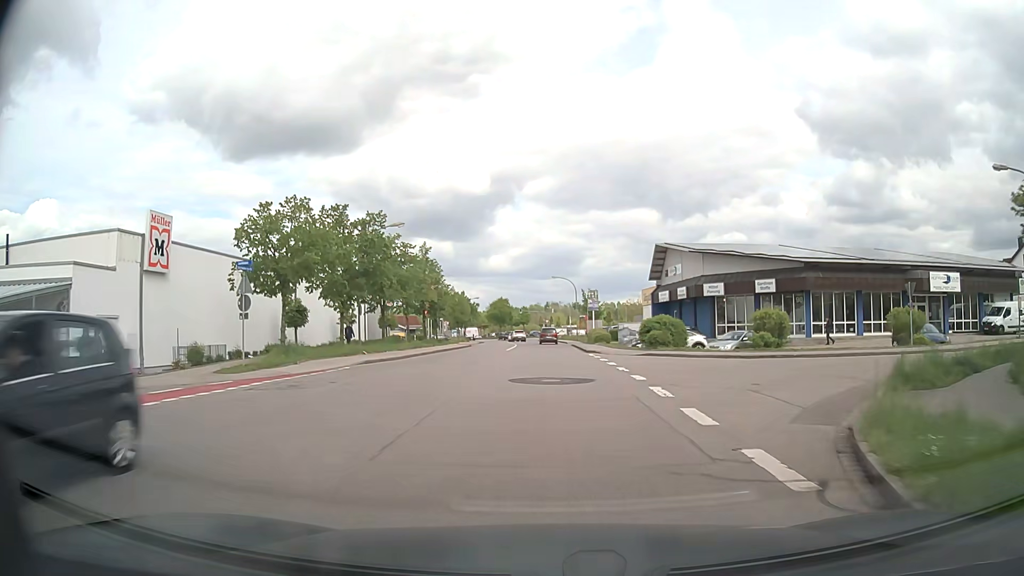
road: residential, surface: asphalt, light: Day
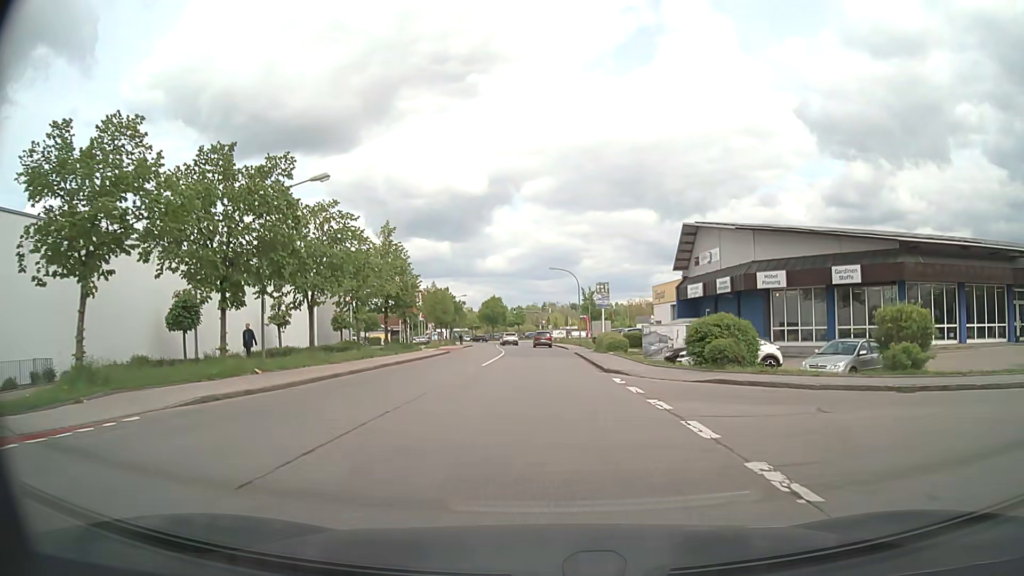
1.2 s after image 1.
(+0.1, +13.3) m; 0°
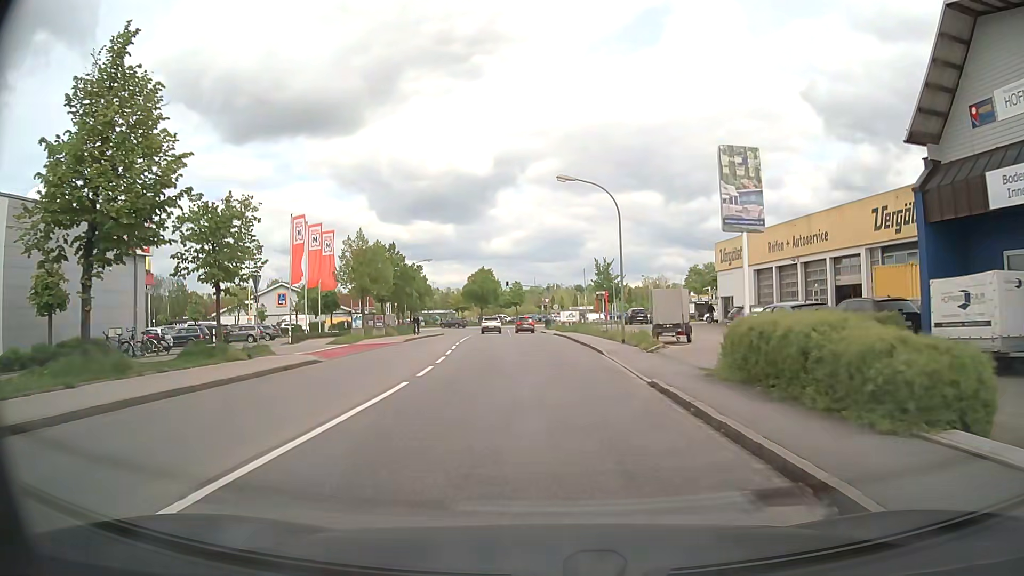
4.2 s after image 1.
(-0.1, +32.8) m; -1°
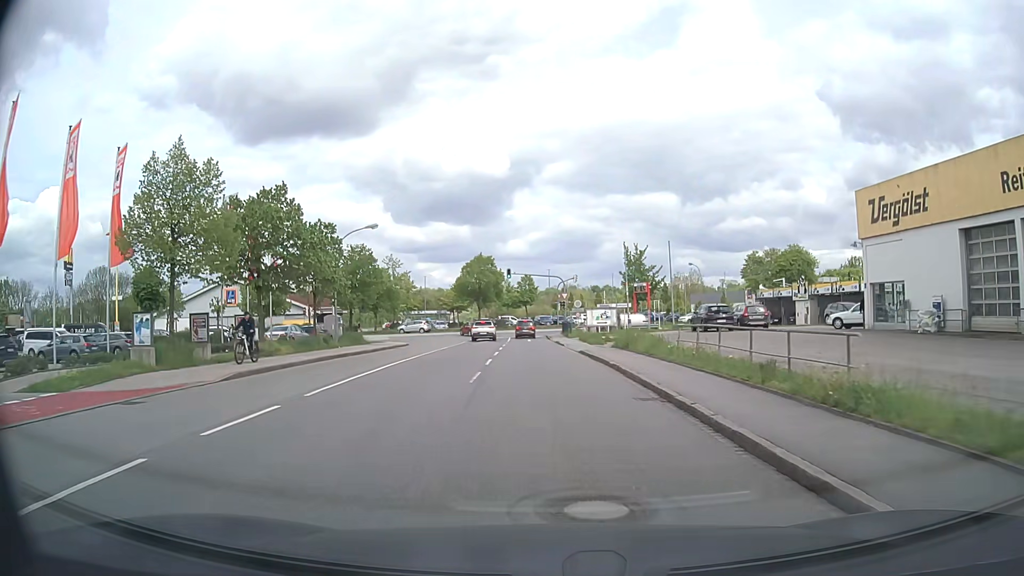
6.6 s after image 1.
(-0.1, +26.1) m; -1°
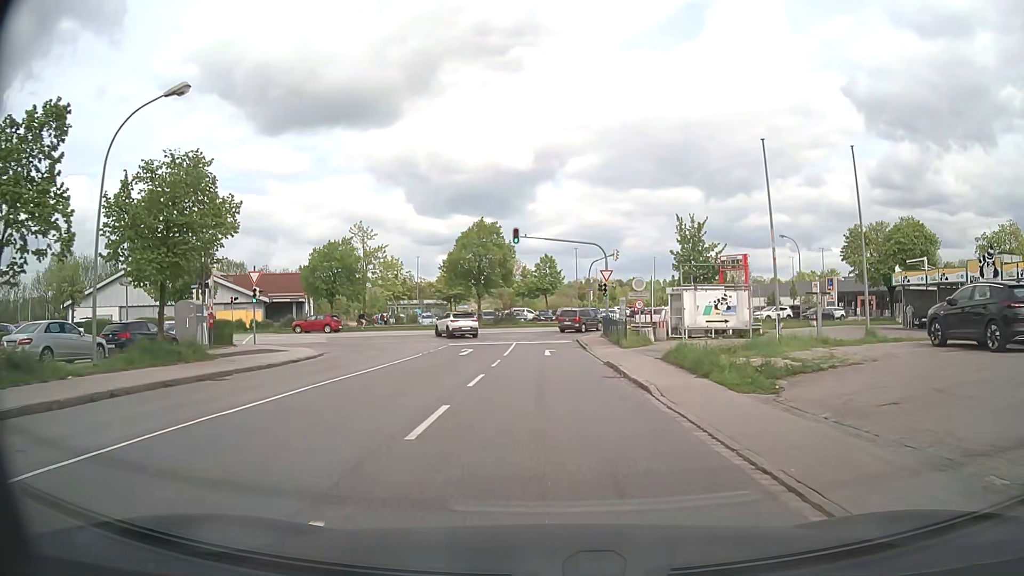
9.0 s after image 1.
(-0.5, +25.4) m; -2°
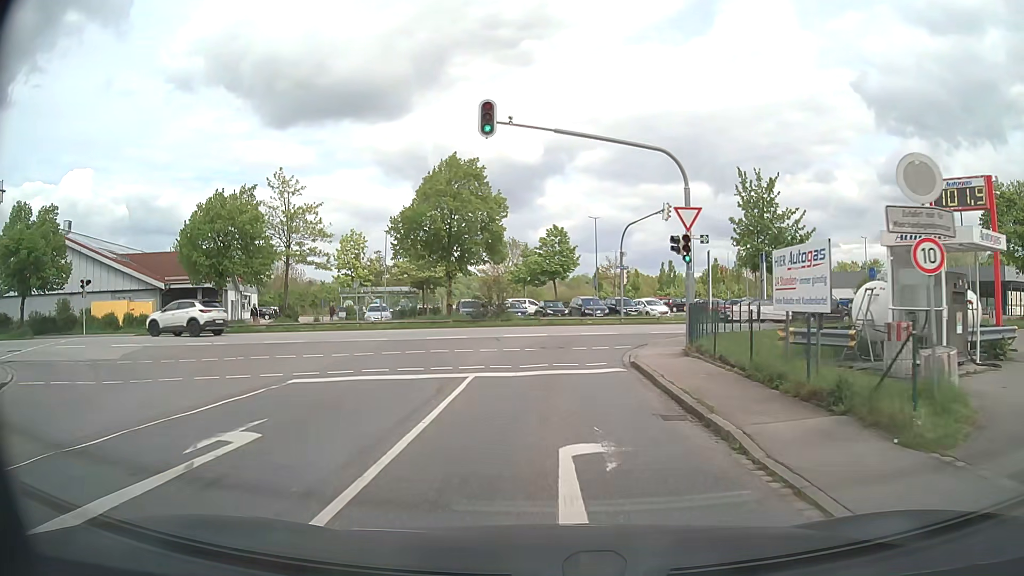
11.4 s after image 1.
(-0.1, +22.4) m; 0°
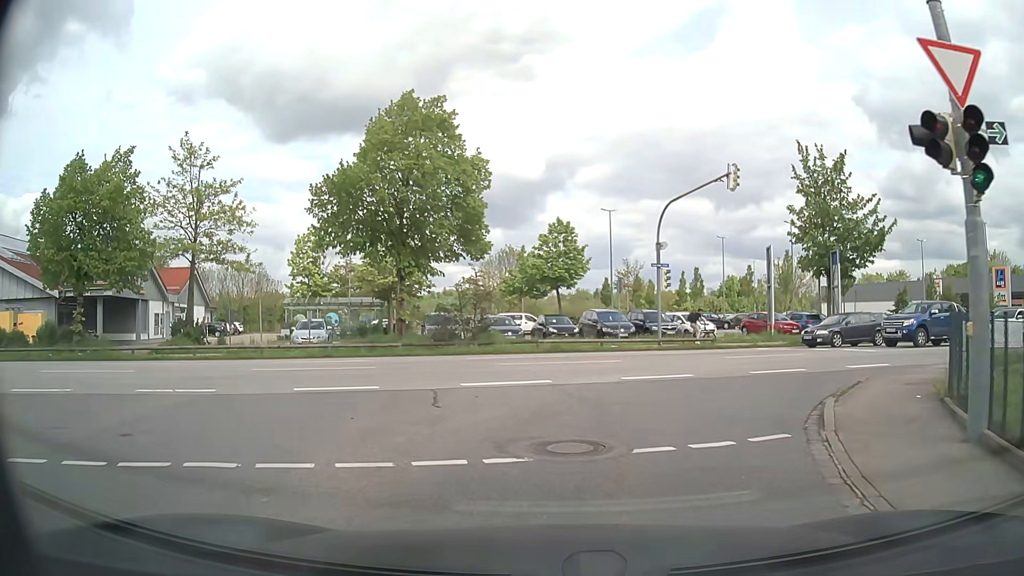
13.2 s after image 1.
(-0.1, +13.2) m; 0°
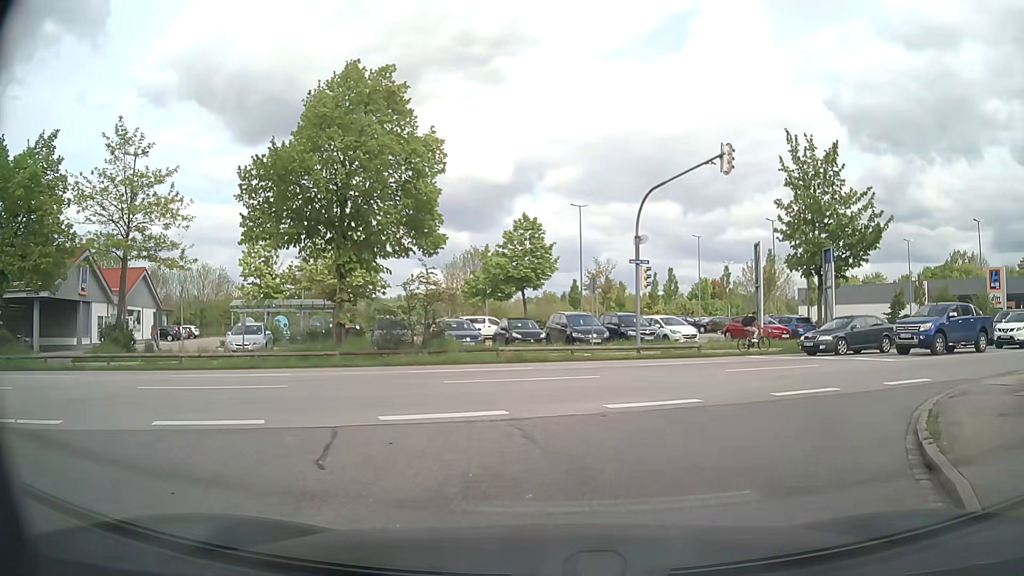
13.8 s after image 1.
(+0.1, +3.5) m; +3°
(+2, +10) (+10, +16) (+19, +20) (+28, +24) (+37, +28) (+46, +32) (+56, +36) (+65, +40) (+74, +44) (+83, +47) m
